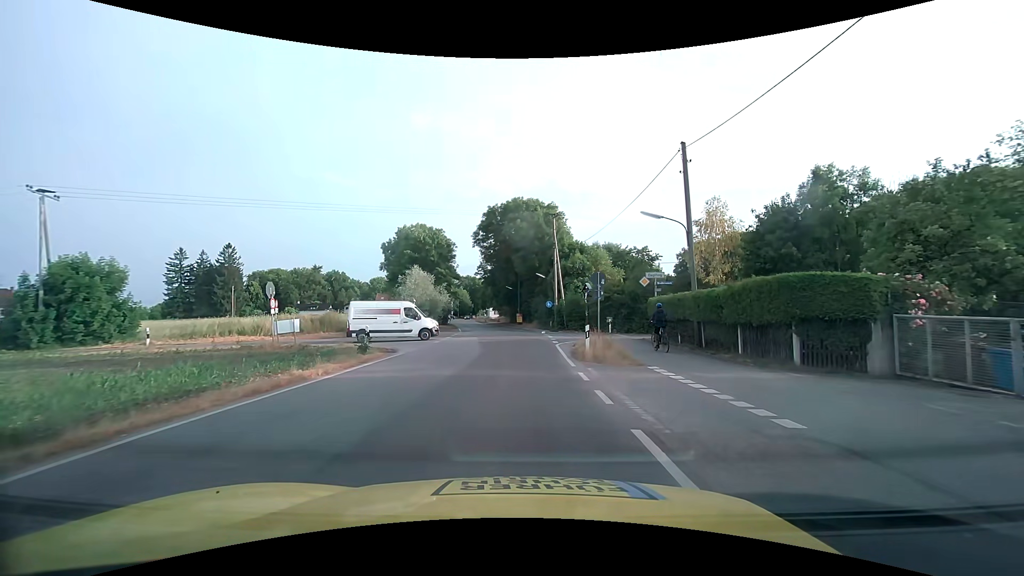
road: tertiary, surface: asphalt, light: Day
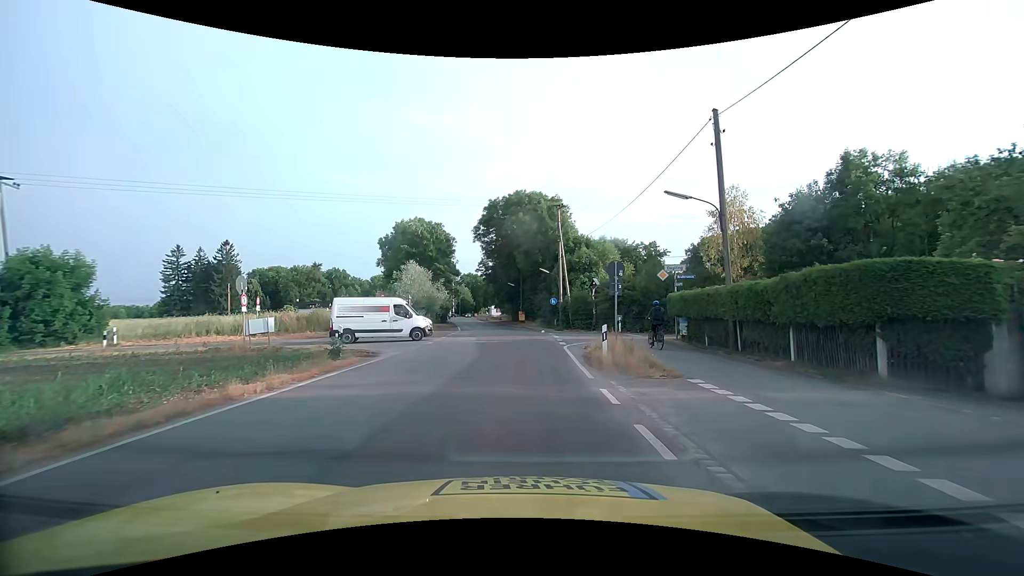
(0.0, +3.1) m; 0°
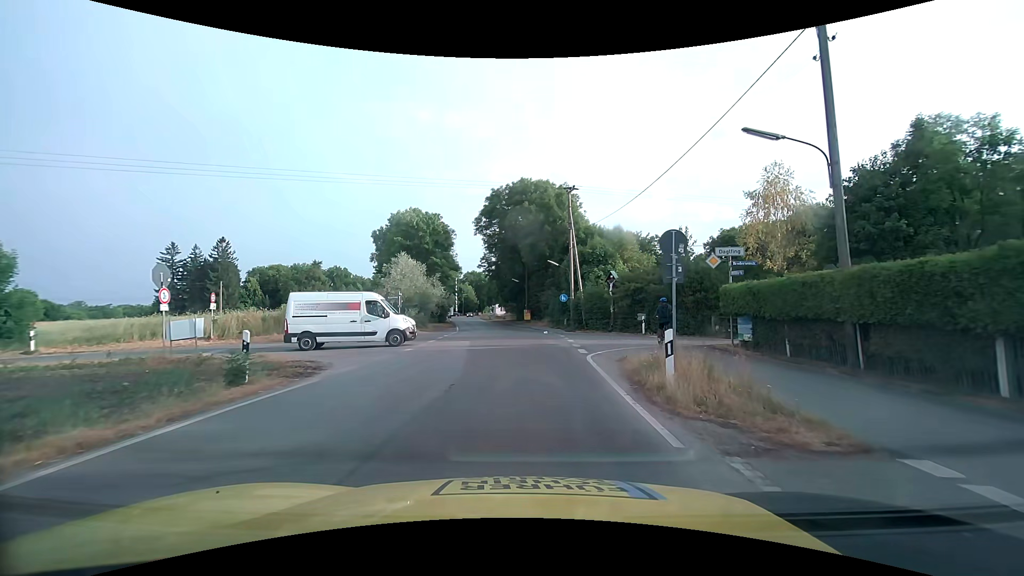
(0.0, +5.8) m; 0°
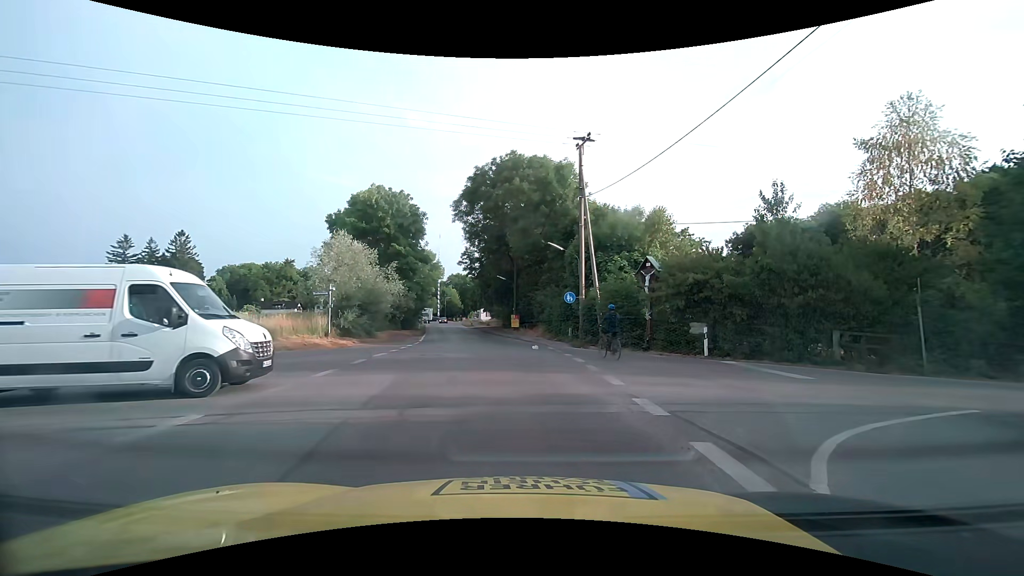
(-0.1, +12.6) m; 0°
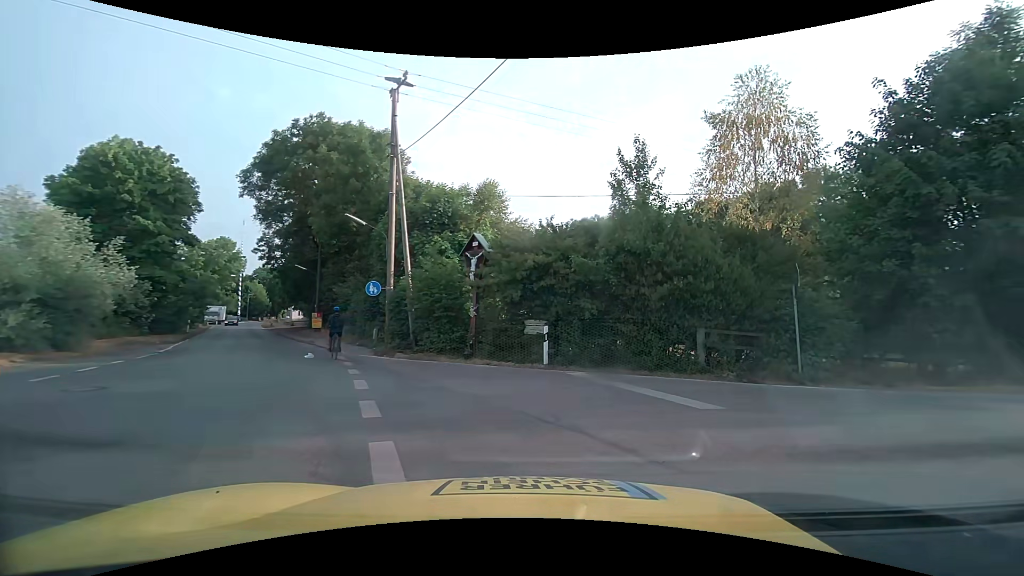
(+1.0, +6.2) m; +20°
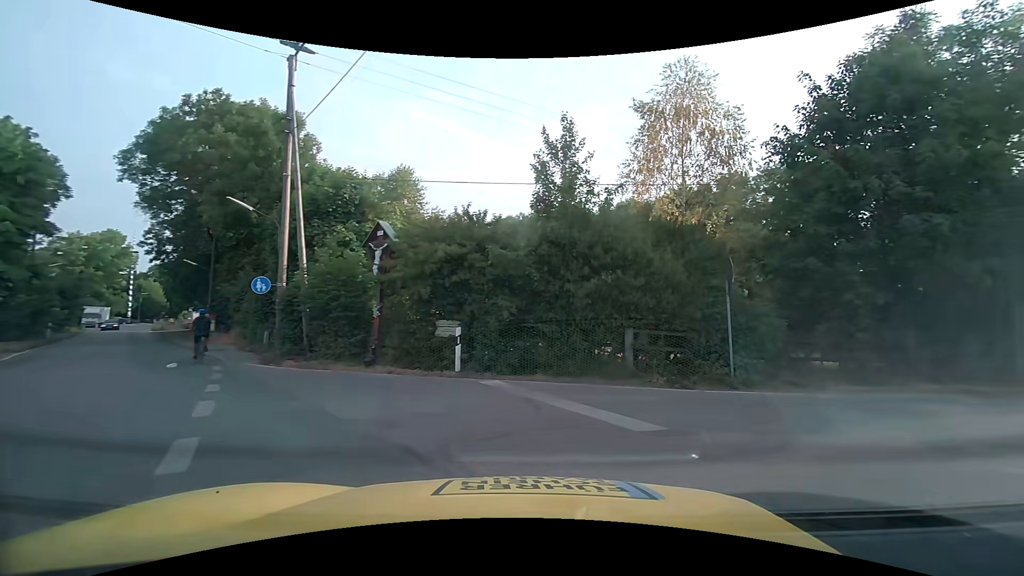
(+0.1, +1.9) m; +8°
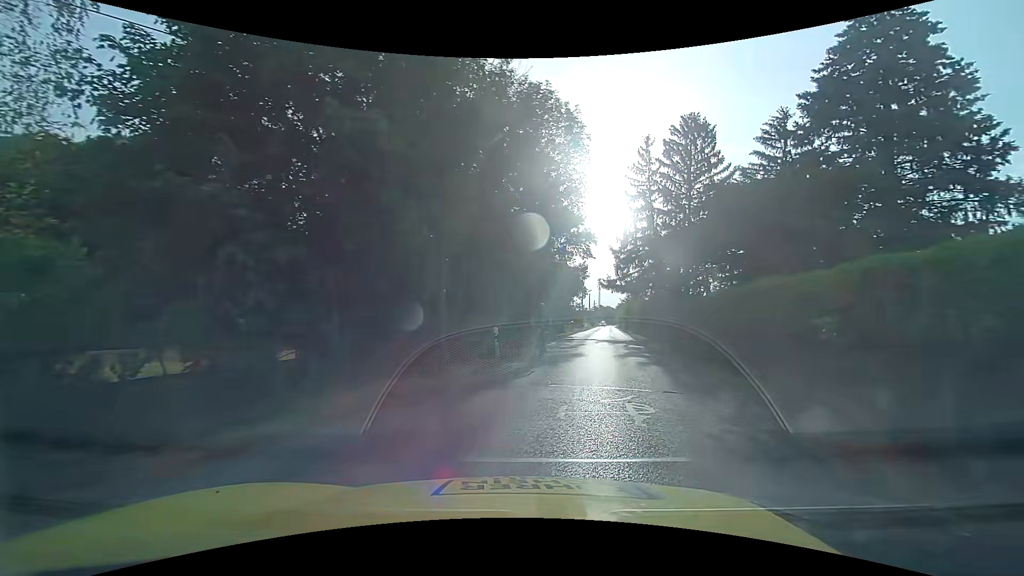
(+4.3, +7.6) m; +56°
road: unclassified
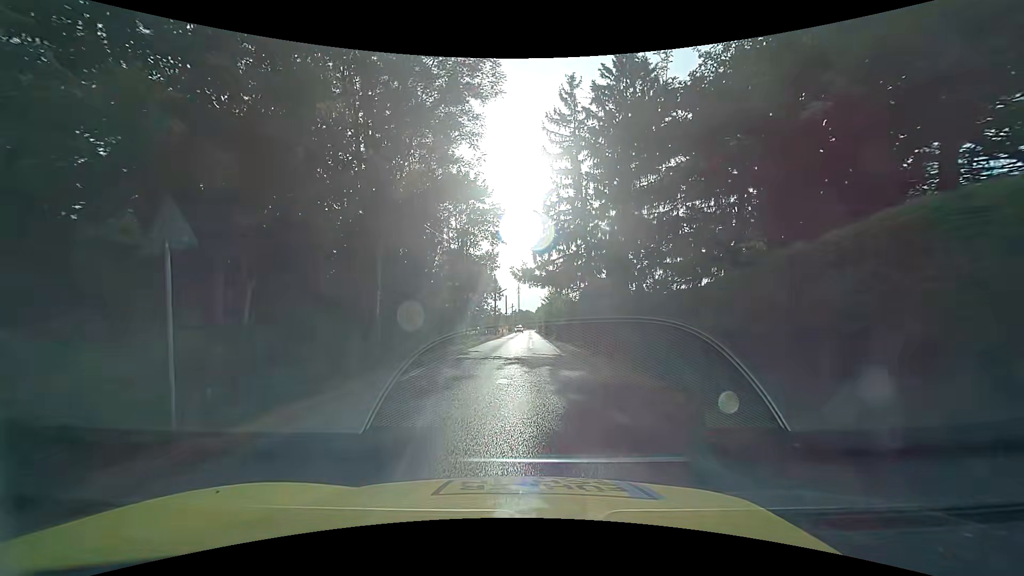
(+2.3, +13.6) m; +10°
(0, +10) (0, +20) (0, +30) (+1, +40) (+1, +50) (0, +60) (0, +70) (0, +80) (+1, +90) (+1, +100) m
